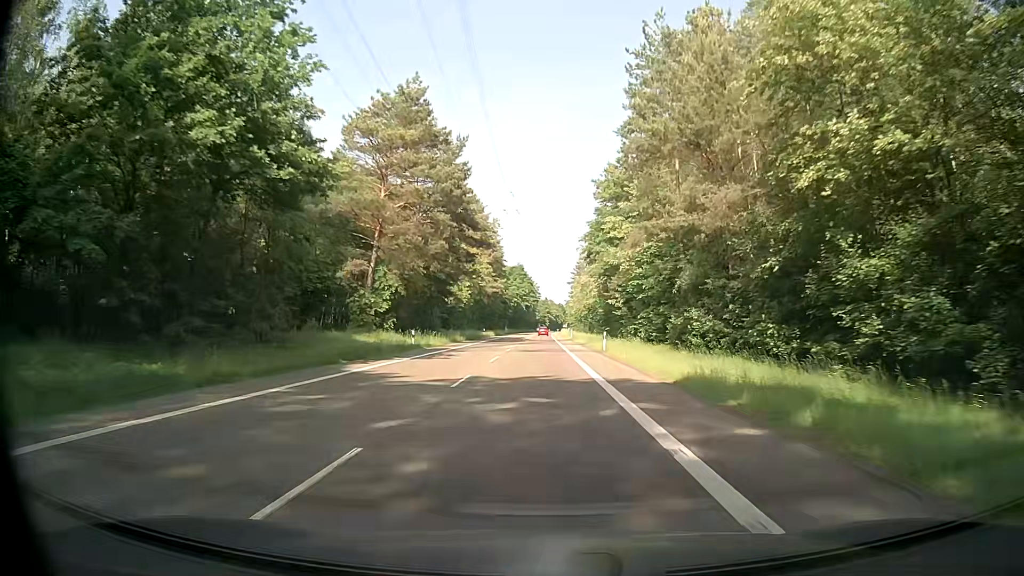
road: secondary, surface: asphalt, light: Day
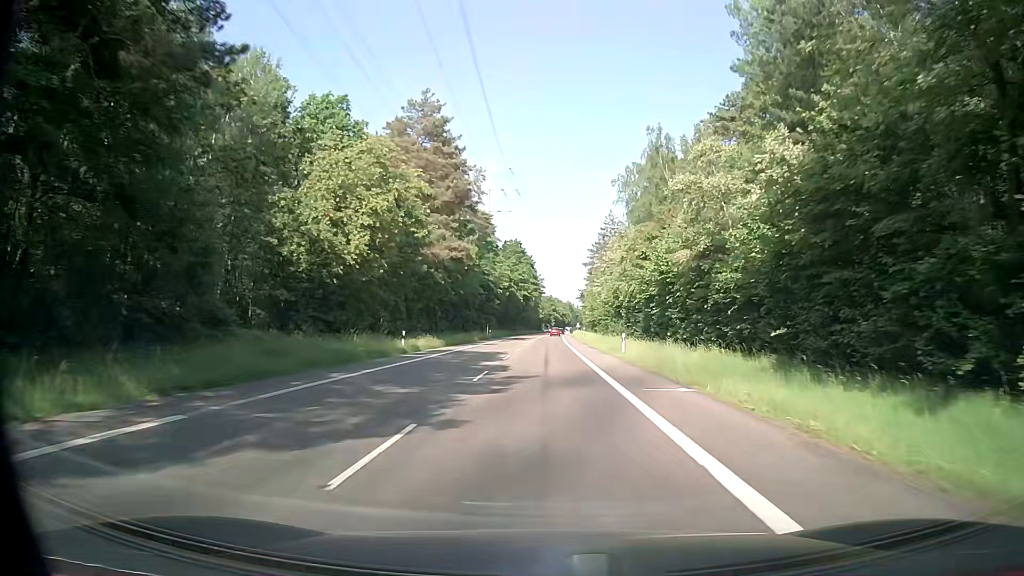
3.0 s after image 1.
(-0.3, +55.0) m; -1°
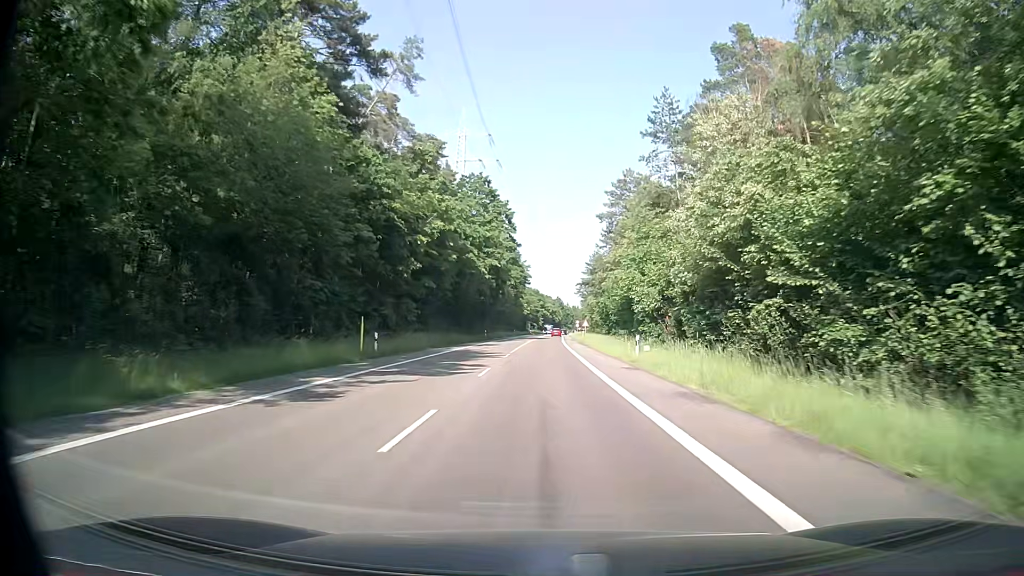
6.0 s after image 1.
(+0.3, +55.4) m; +1°
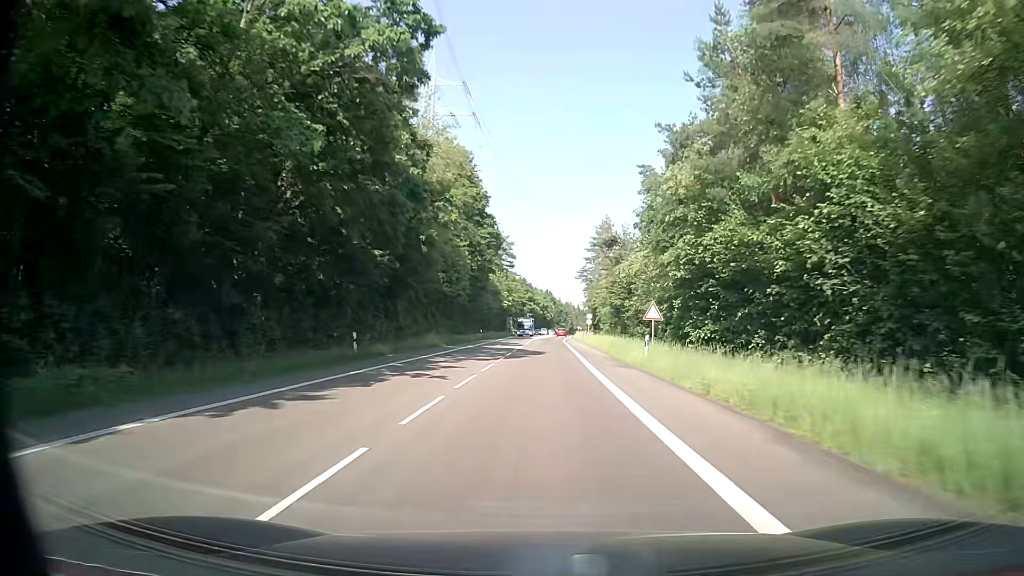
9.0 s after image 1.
(+0.5, +55.7) m; +1°
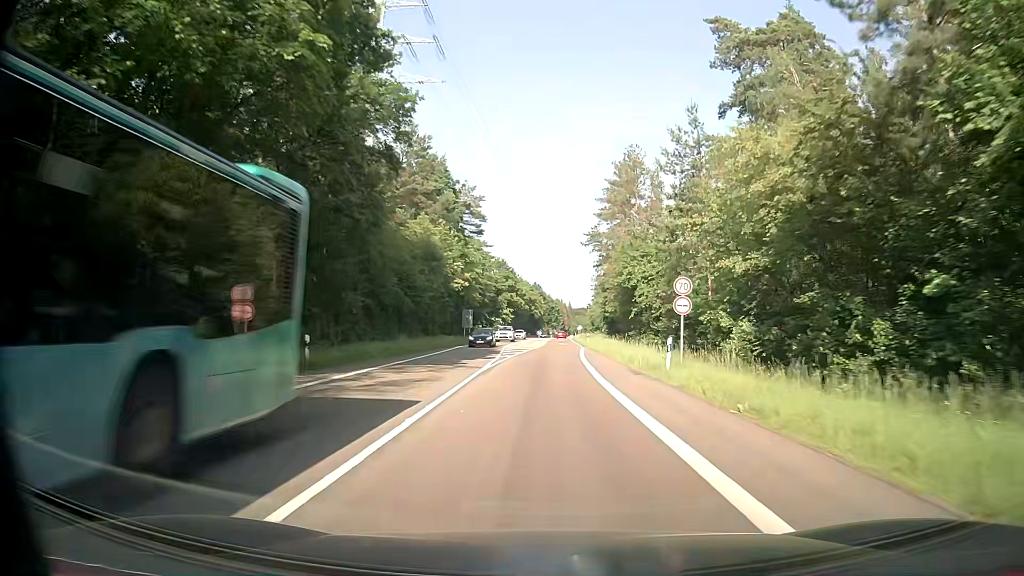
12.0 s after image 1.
(+0.8, +55.9) m; +1°
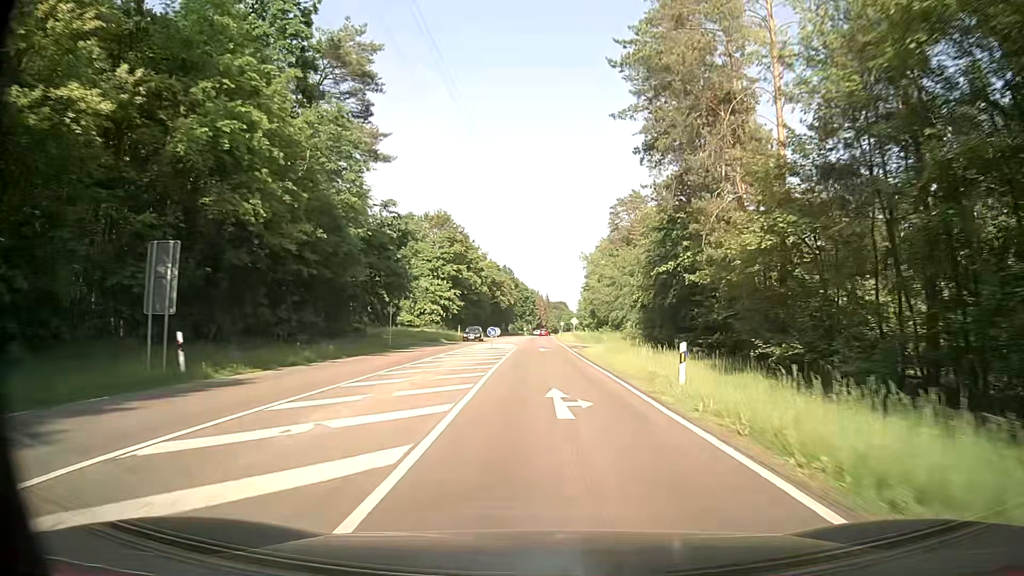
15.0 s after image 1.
(+1.0, +56.1) m; +2°
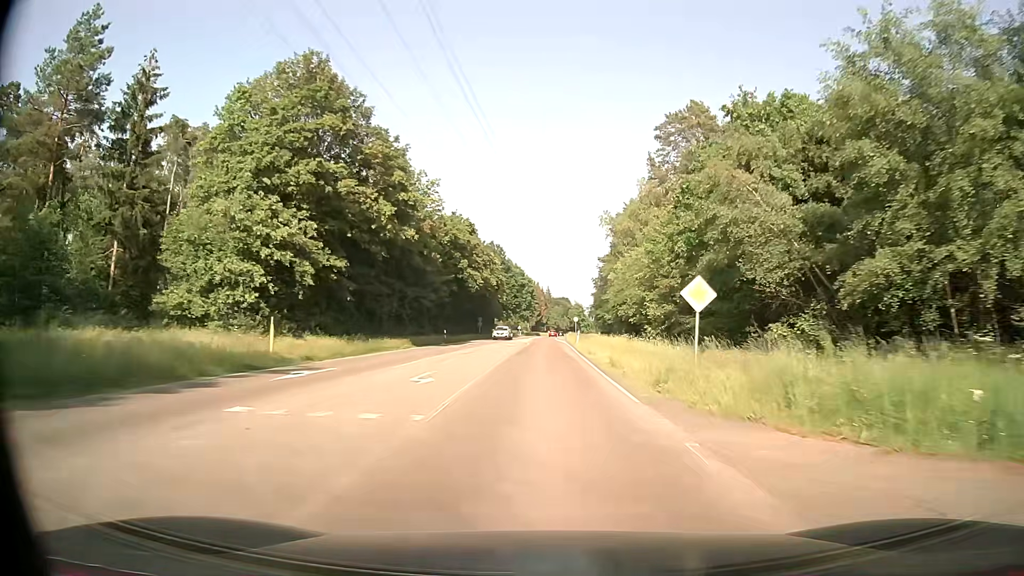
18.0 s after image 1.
(+0.1, +56.4) m; 0°
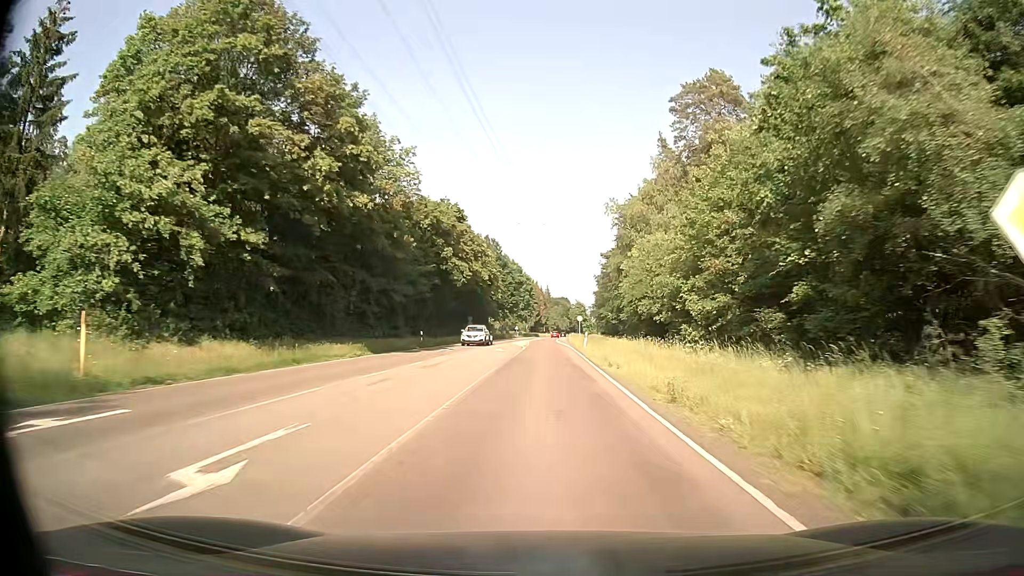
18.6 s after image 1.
(0.0, +11.3) m; 0°
(0, +10) (0, +20) (0, +30) (0, +40) (0, +50) (0, +60) (0, +70) (0, +80) (0, +90) (0, +100) m
